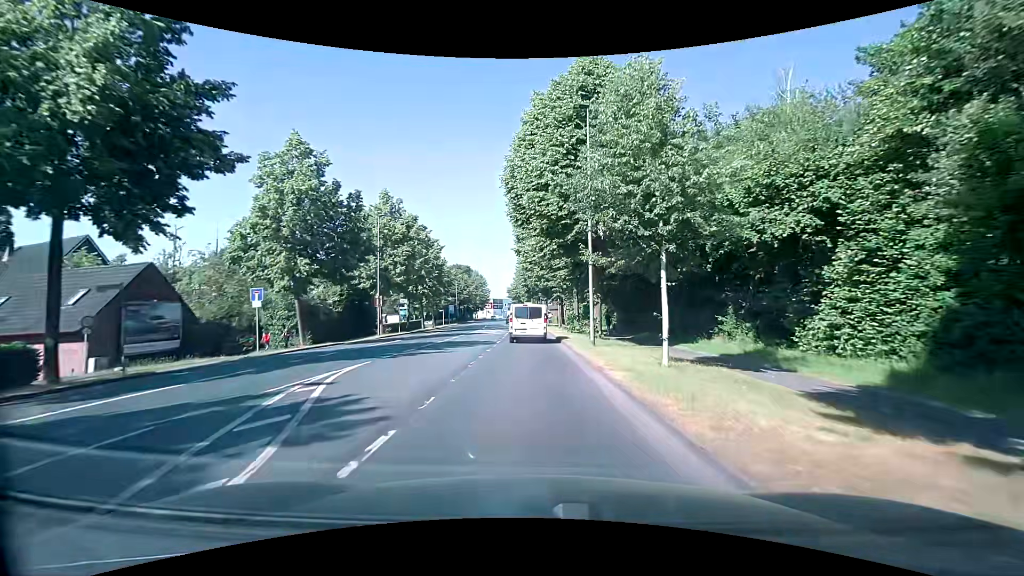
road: secondary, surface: asphalt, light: Day
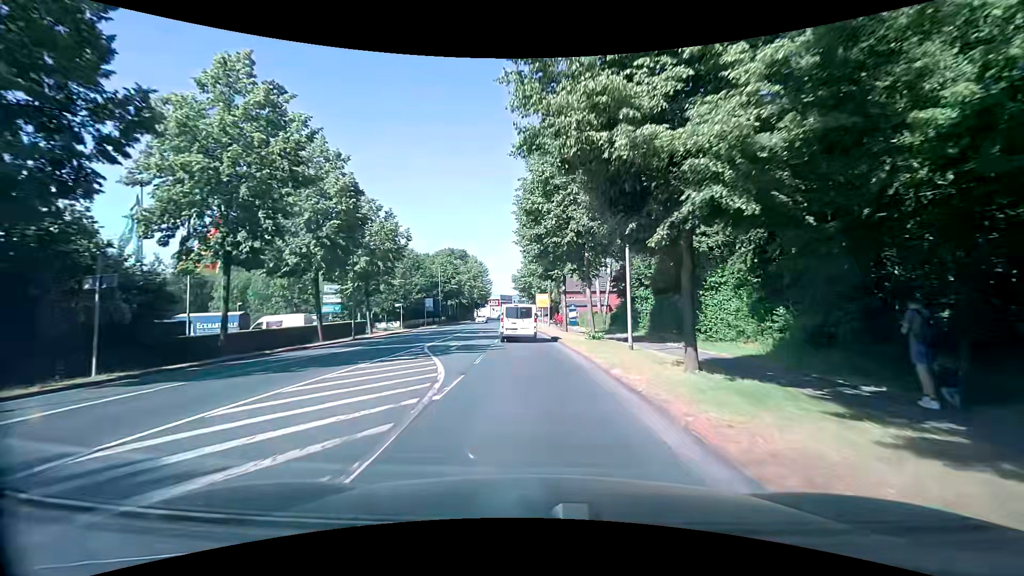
(-0.1, +36.4) m; 0°
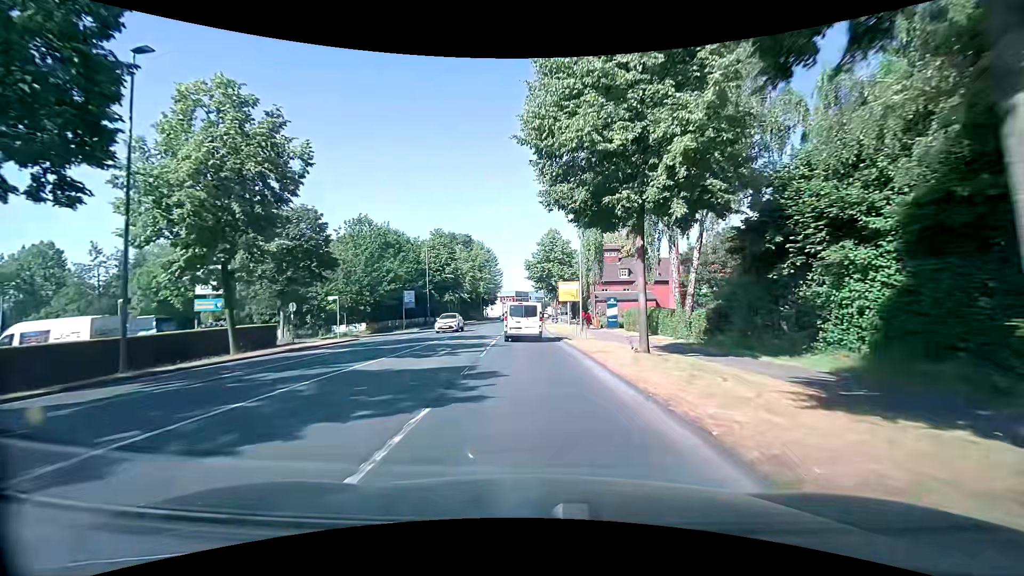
(-0.7, +22.2) m; -4°
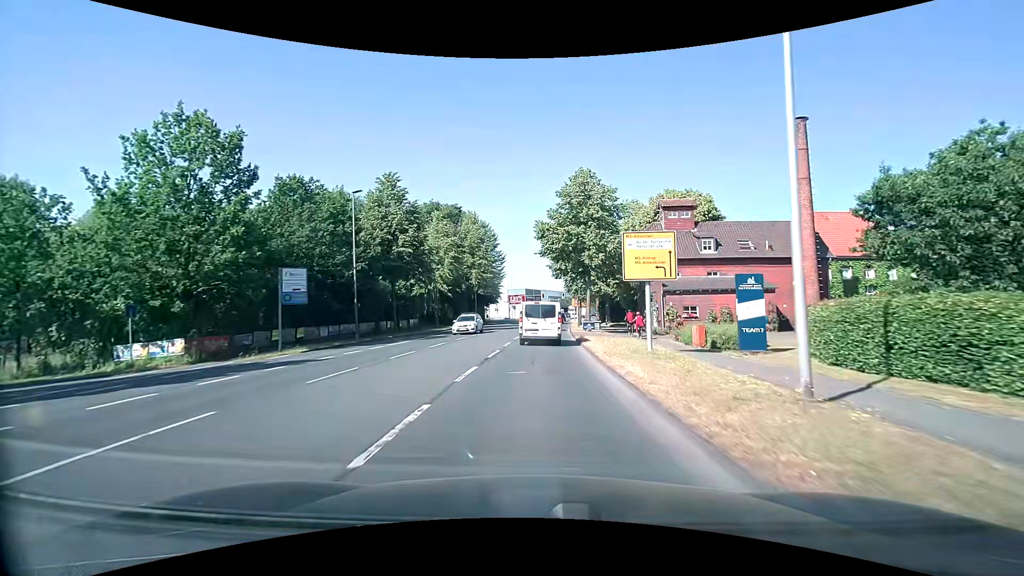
(0.0, +29.3) m; -1°
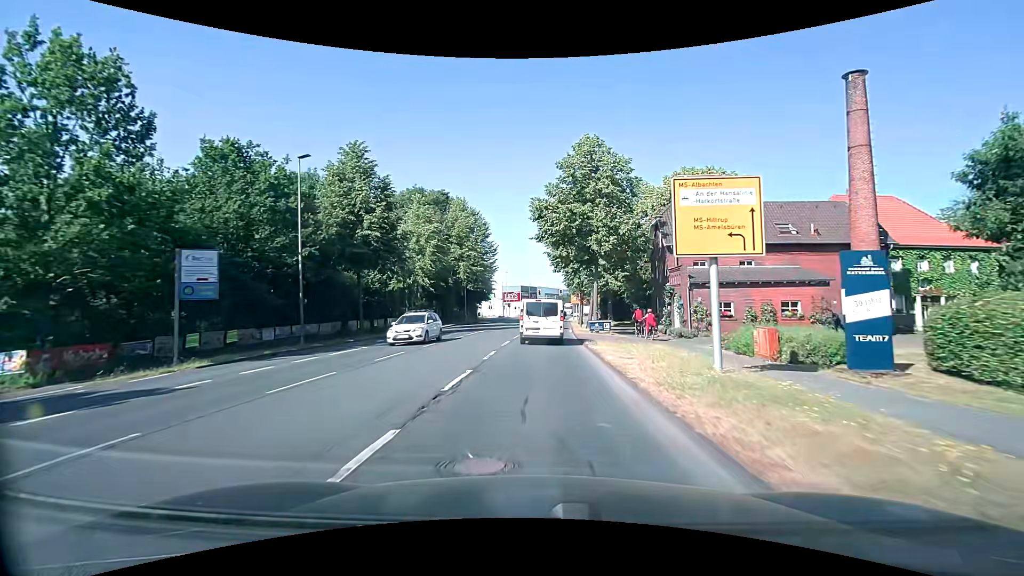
(0.0, +7.3) m; 0°
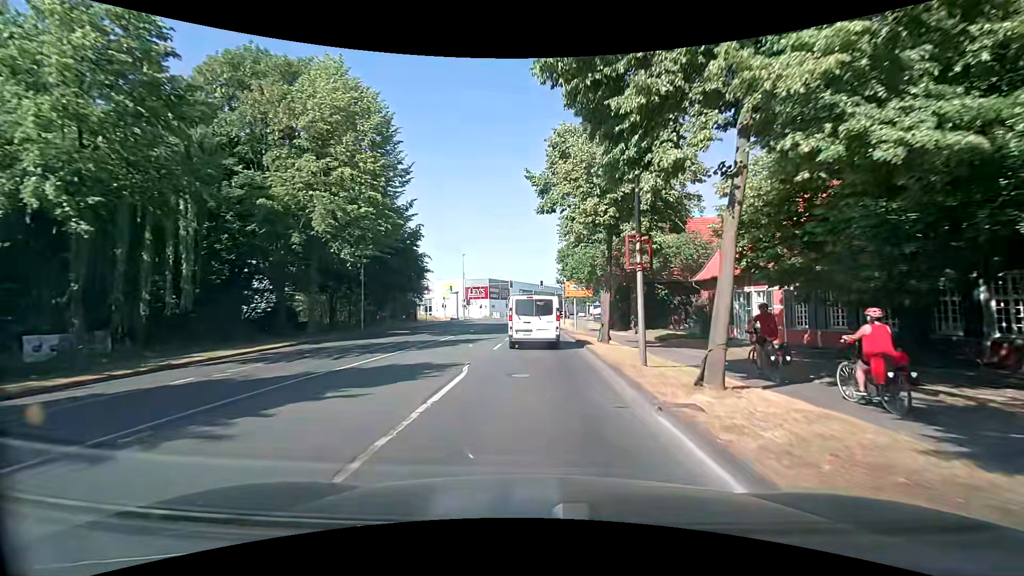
(+0.7, +34.0) m; +3°
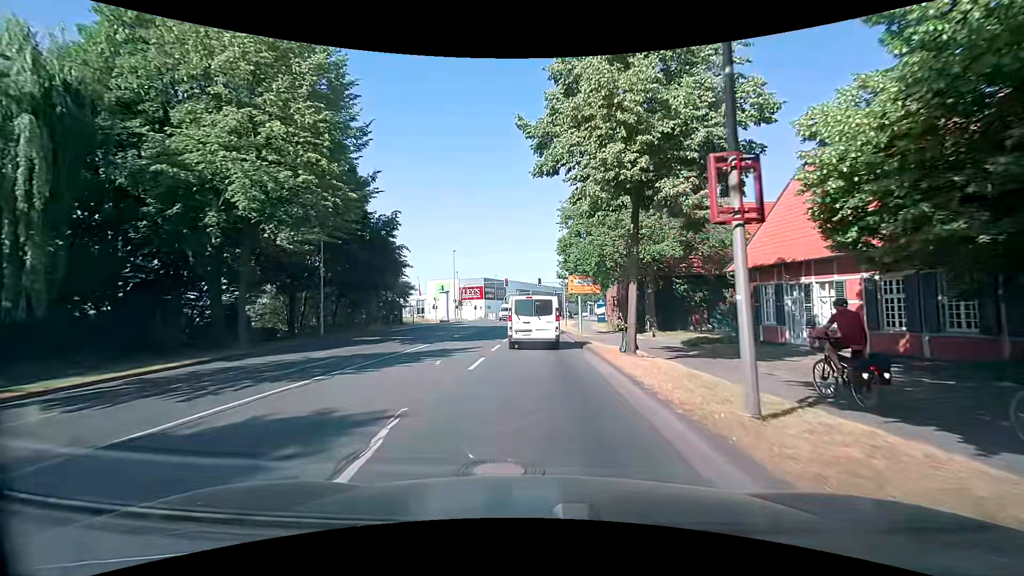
(0.0, +6.4) m; -1°
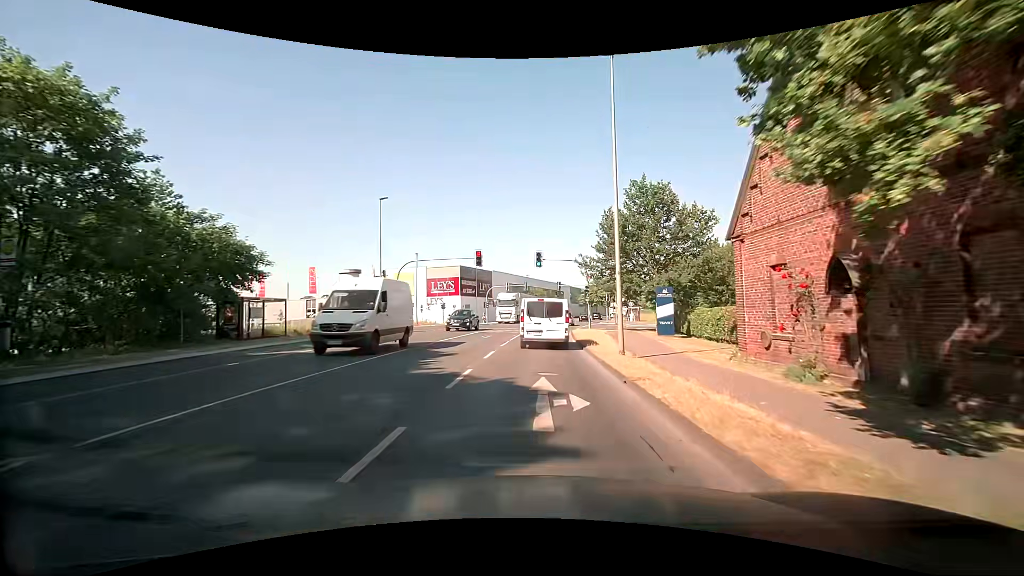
(+0.4, +33.2) m; +1°
(0, +10) (0, +20) (+1, +30) (+1, +40) (+2, +50) (+4, +60) (+5, +70) (+7, +80) (+9, +89) (+11, +99) m
